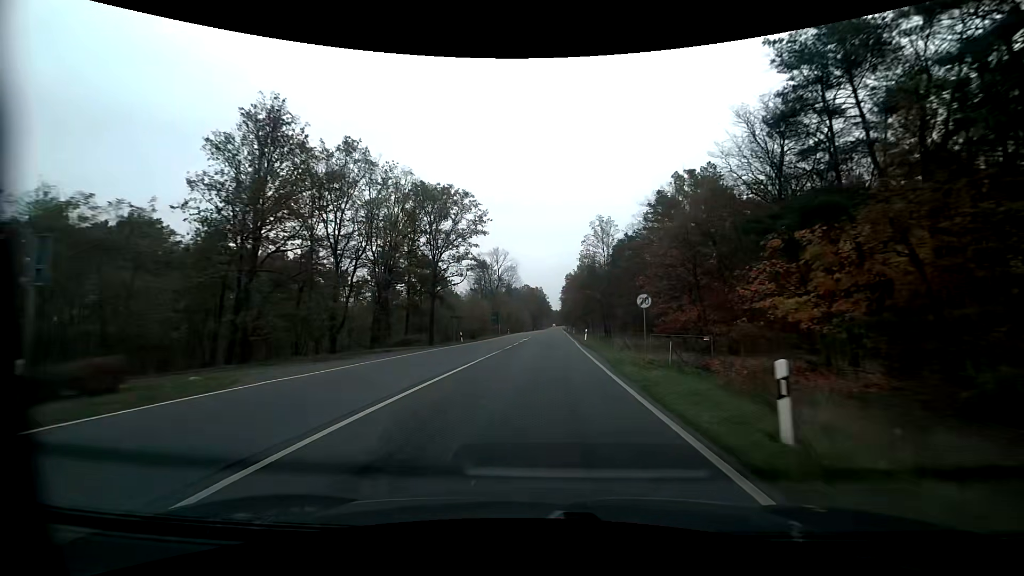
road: primary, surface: asphalt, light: Day
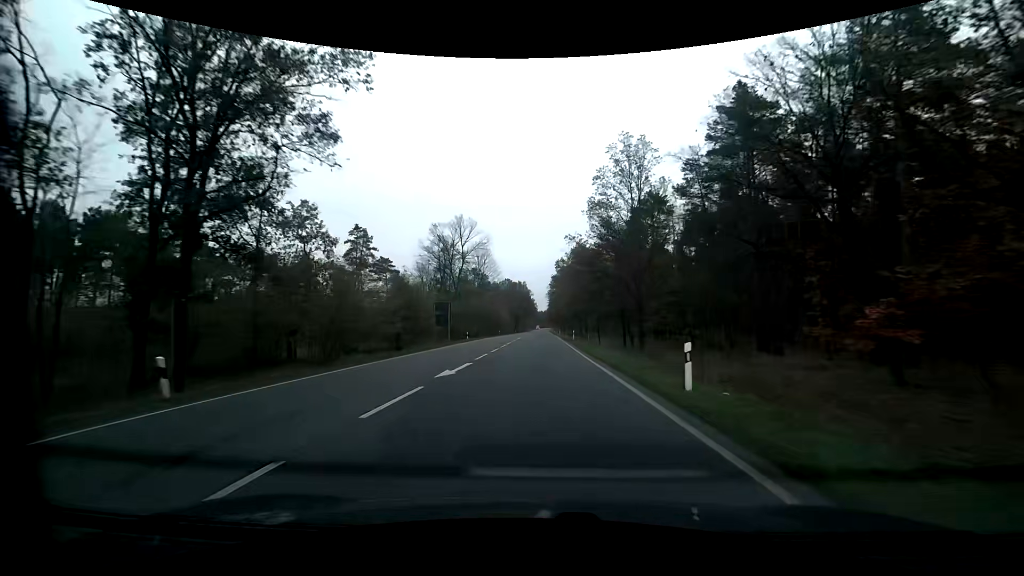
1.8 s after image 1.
(+0.7, +35.5) m; +2°
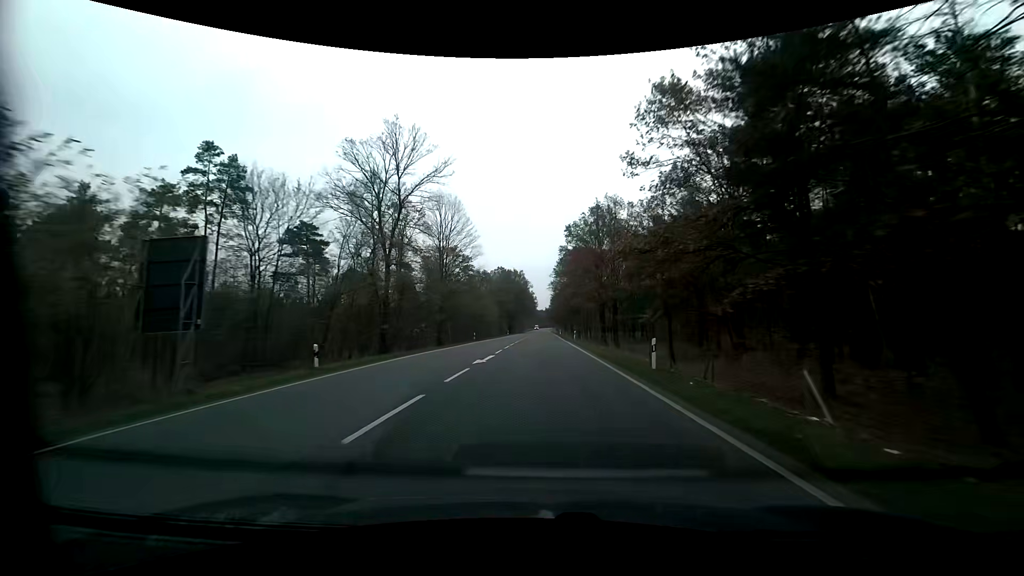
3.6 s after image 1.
(-0.1, +38.7) m; 0°
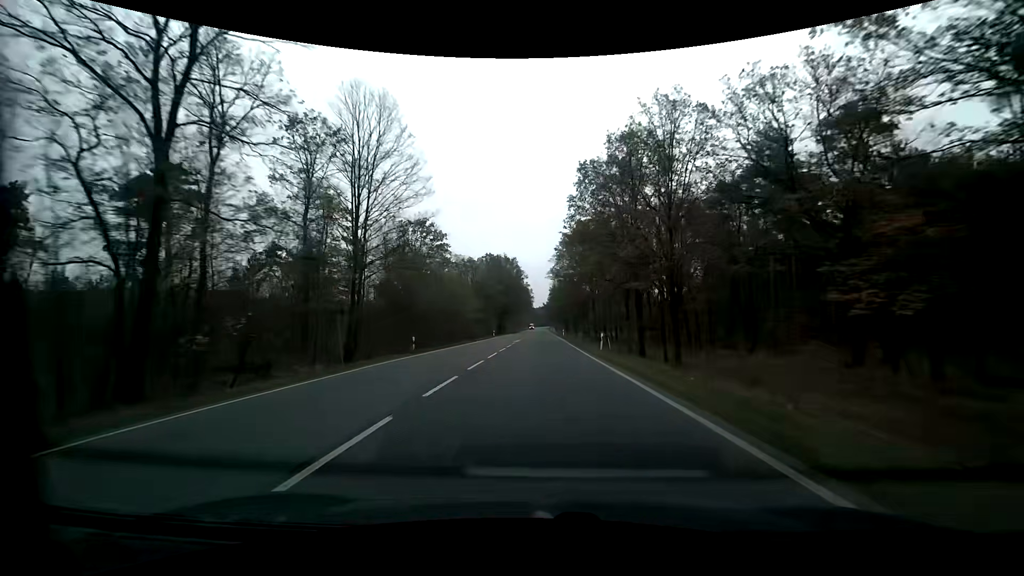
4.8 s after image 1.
(+0.1, +27.3) m; +1°
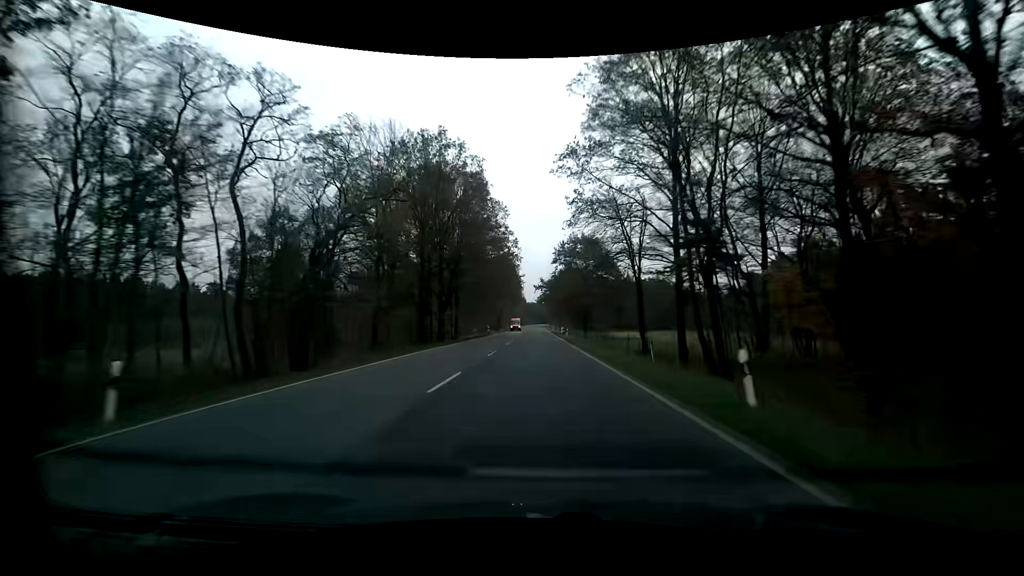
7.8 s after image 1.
(+0.2, +73.0) m; 0°
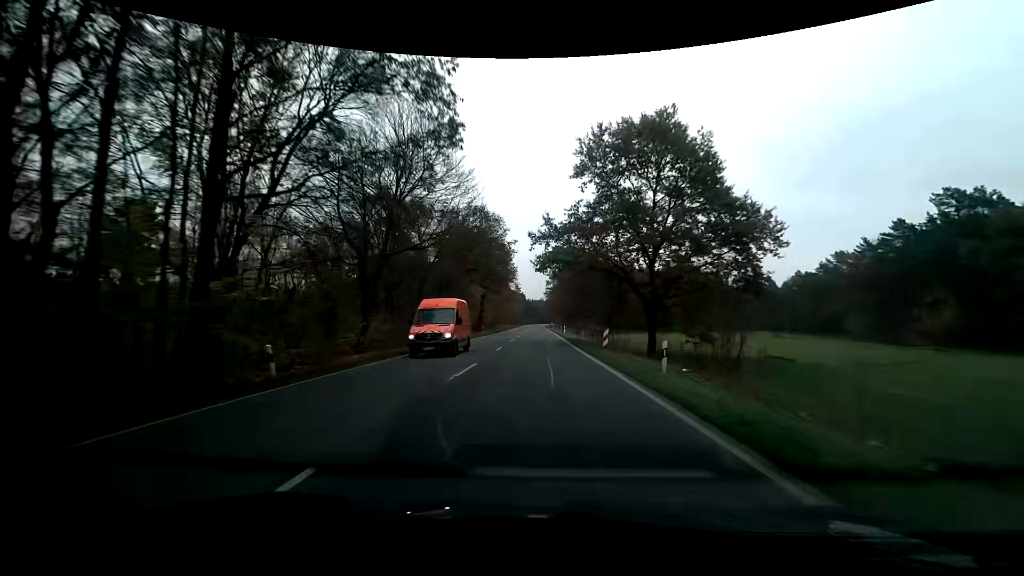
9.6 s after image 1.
(+0.4, +45.1) m; 0°
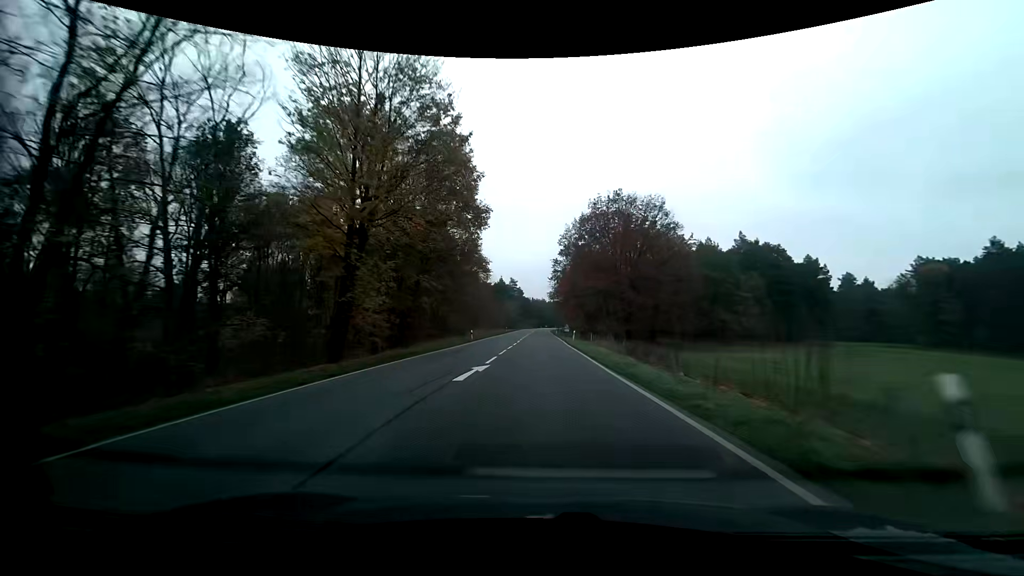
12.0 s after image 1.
(0.0, +60.7) m; 0°
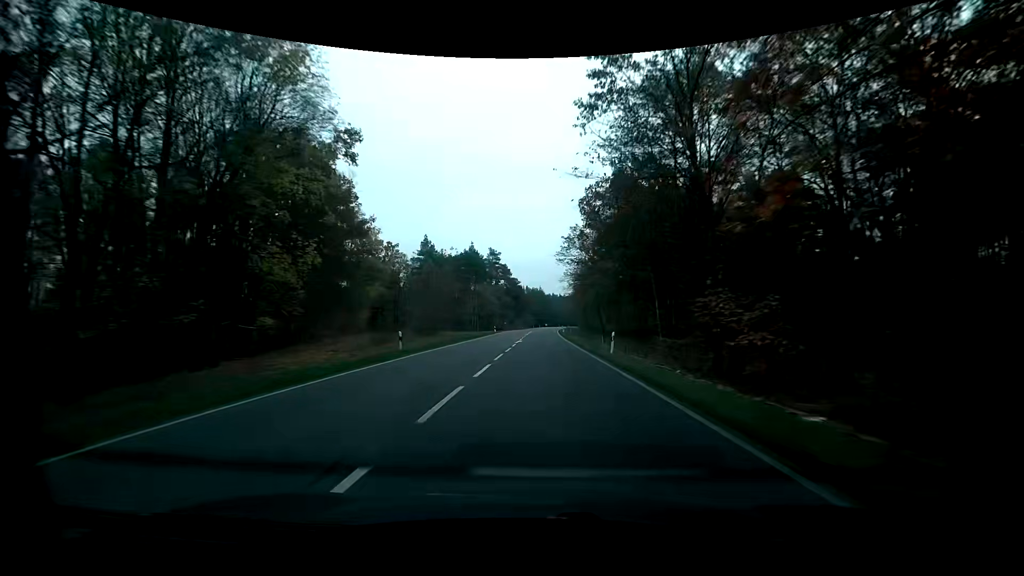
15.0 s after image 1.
(+0.3, +77.4) m; 0°
(0, +10) (0, +20) (0, +30) (0, +40) (0, +50) (0, +60) (+1, +70) (+1, +80) (+1, +90) (+2, +100) m
